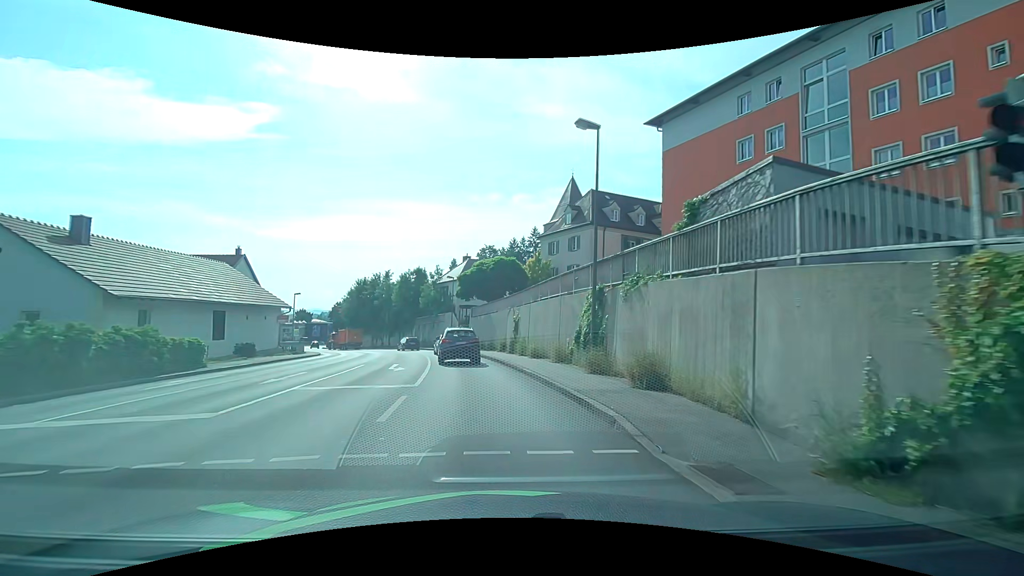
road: tertiary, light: Day
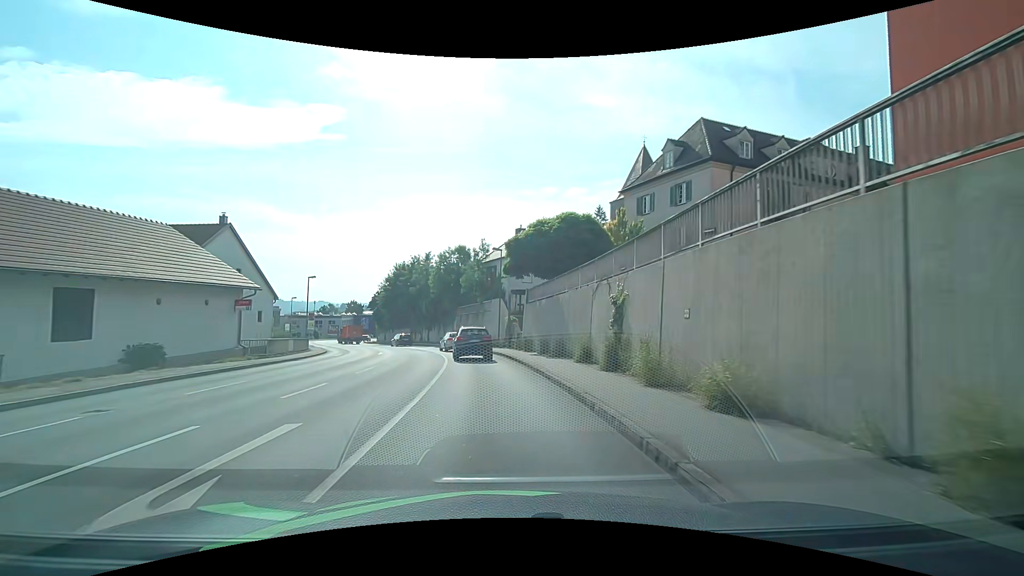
(-0.8, +16.1) m; -6°
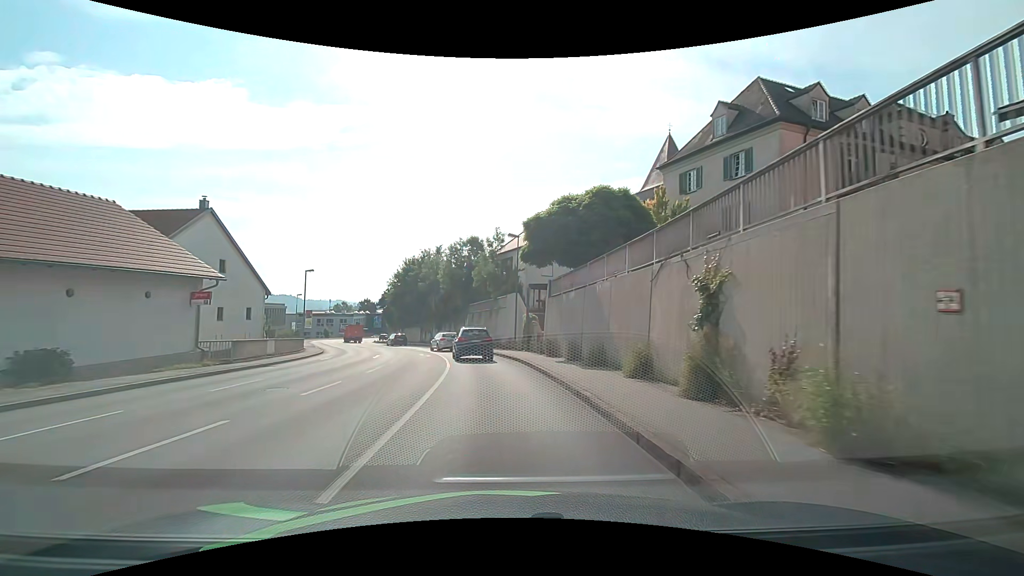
(-0.1, +5.7) m; -2°
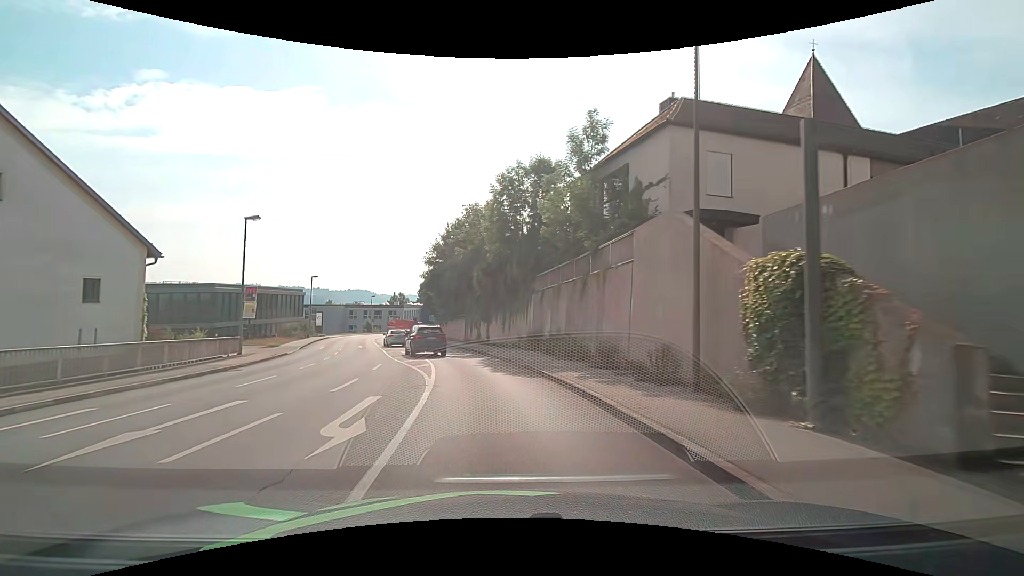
(-1.4, +24.3) m; -7°
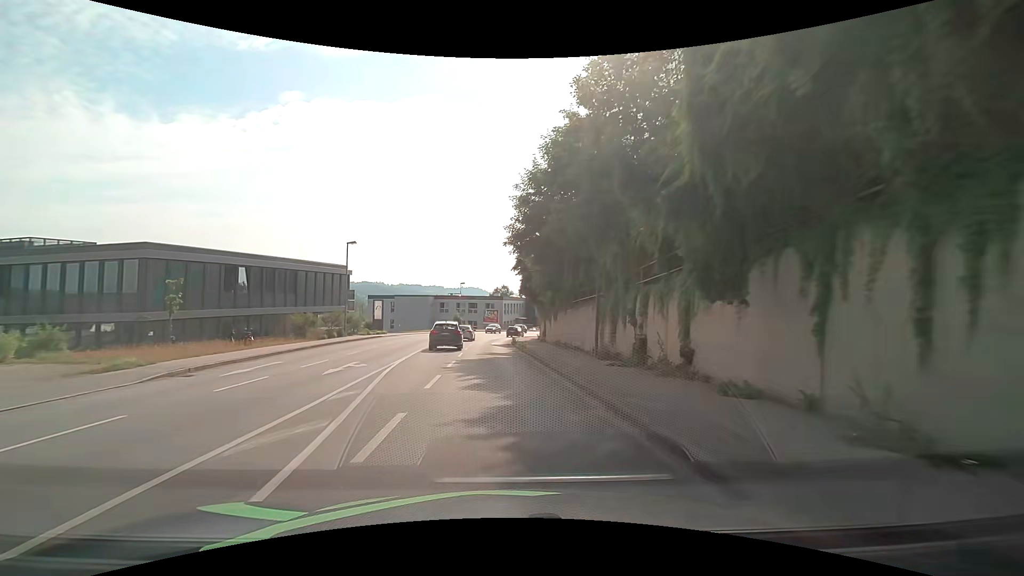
(-2.9, +27.2) m; -12°
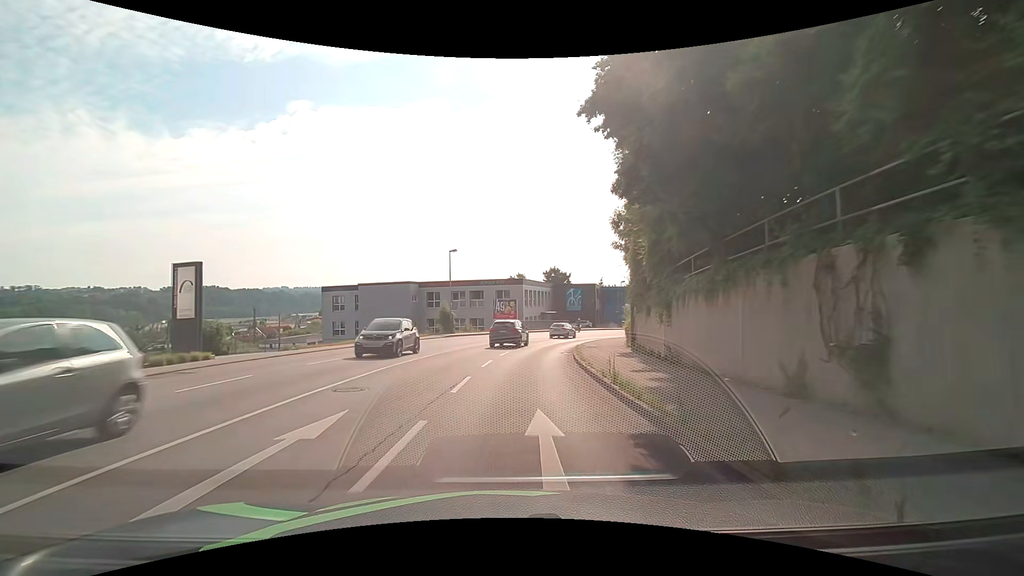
(-1.4, +37.0) m; -2°
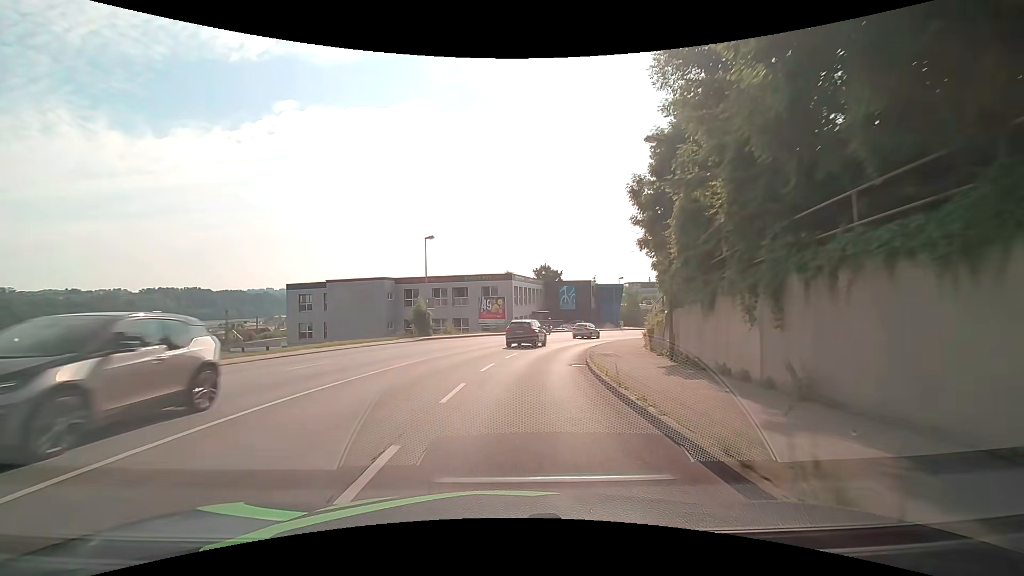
(+0.2, +7.5) m; +1°
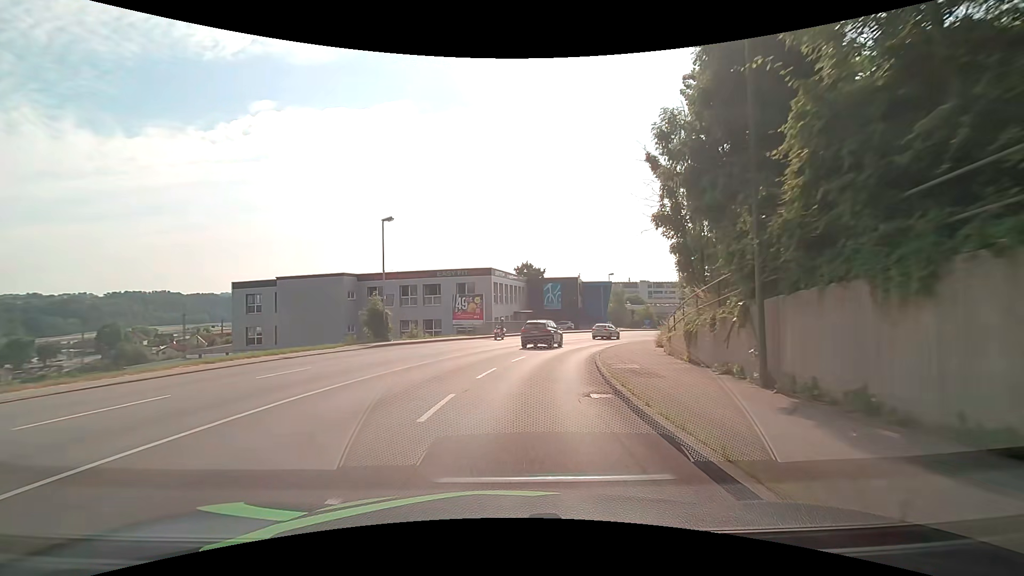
(+0.2, +7.5) m; +3°
(0, +10) (+2, +20) (+4, +30) (+7, +39) (+12, +48) (+17, +56) (+24, +64) (+31, +71) (+39, +77) (+47, +83) m
